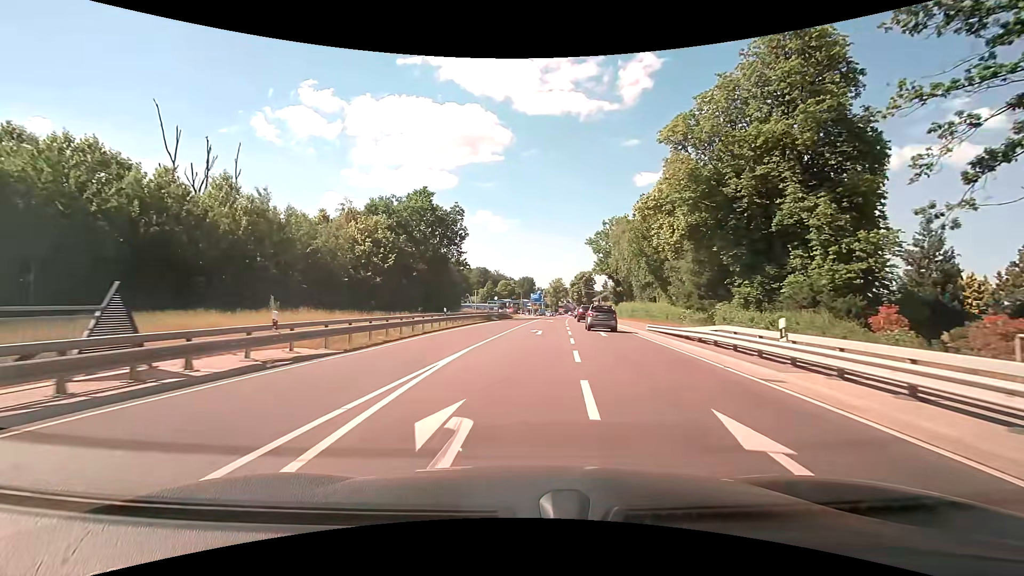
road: secondary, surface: asphalt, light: Day
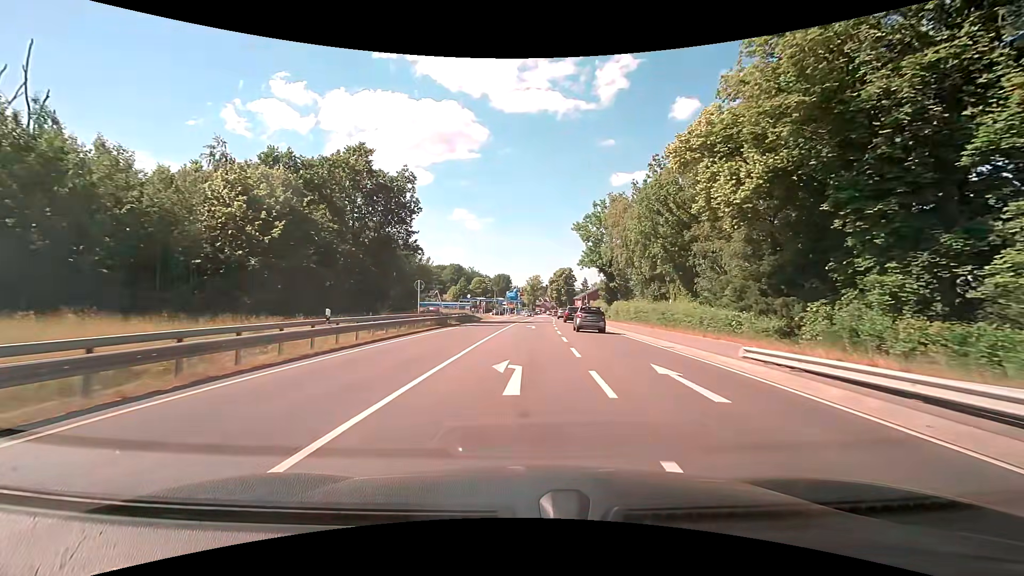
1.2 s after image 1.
(+0.6, +16.2) m; +3°
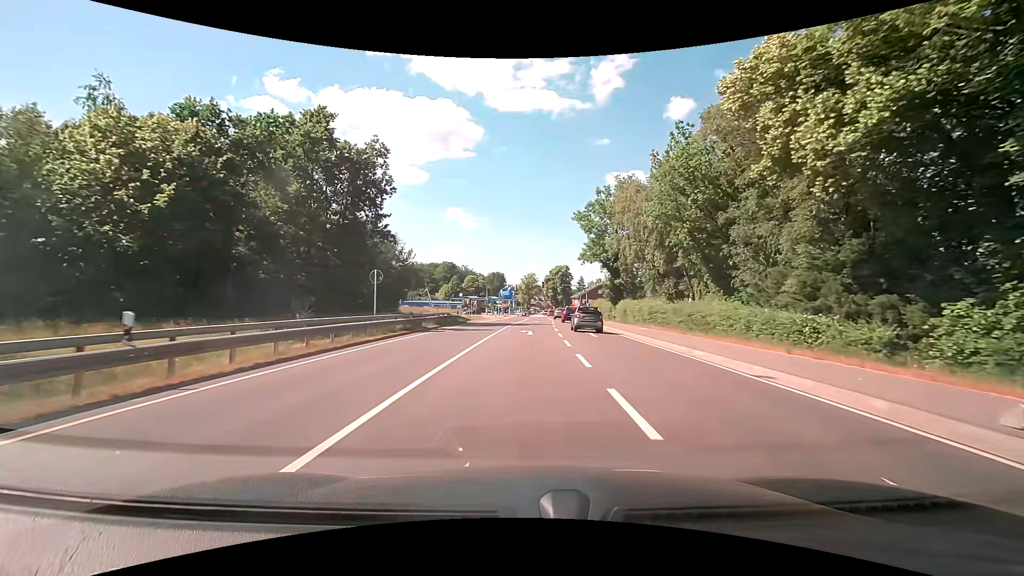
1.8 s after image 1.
(0.0, +8.1) m; +1°
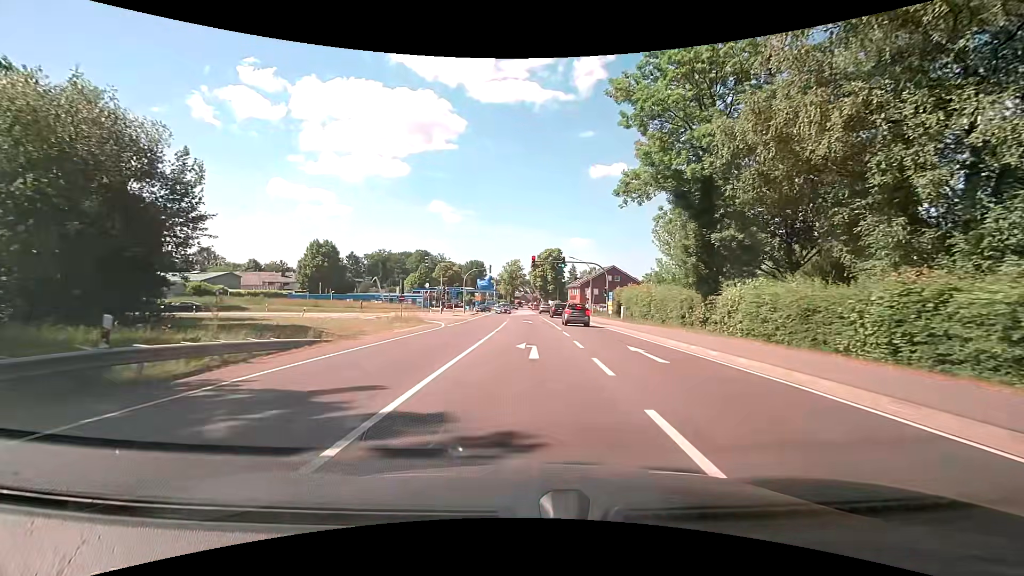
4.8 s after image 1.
(+0.7, +37.0) m; +1°
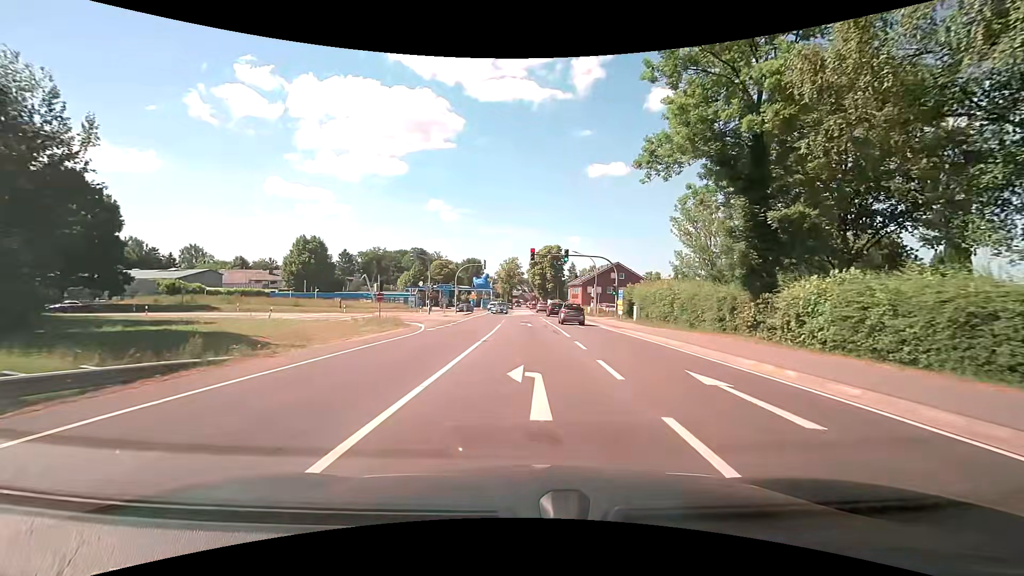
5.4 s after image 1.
(+0.1, +6.2) m; +1°
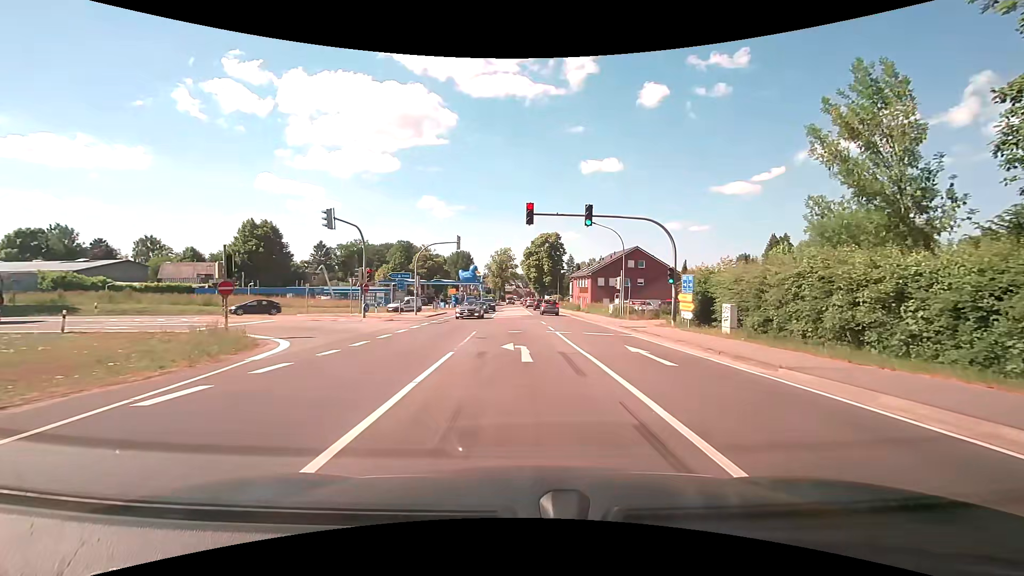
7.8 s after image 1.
(+0.1, +19.2) m; +1°
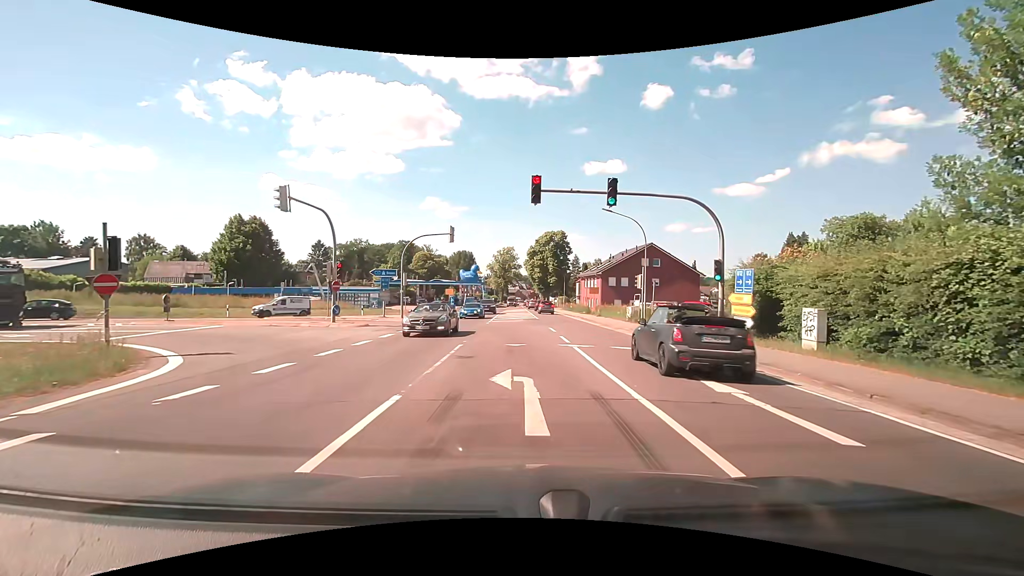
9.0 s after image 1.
(-0.1, +5.7) m; -2°
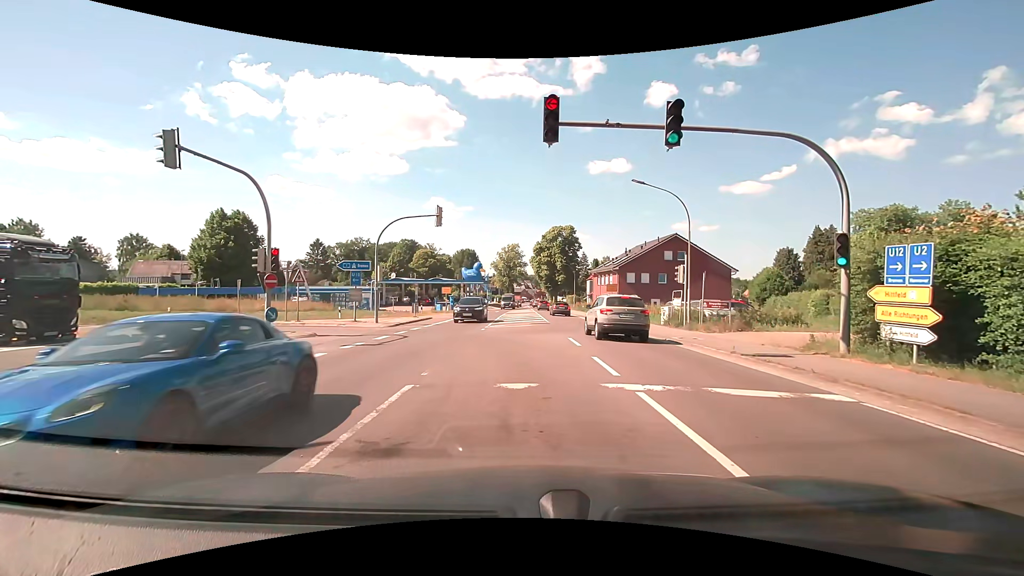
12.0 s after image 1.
(+0.1, +7.4) m; +1°
(0, +10) (-3, +20) (-10, +26) (-20, +26) (-30, +25) (-40, +25) (-50, +24) (-60, +23) (-70, +23) (-80, +23) m
